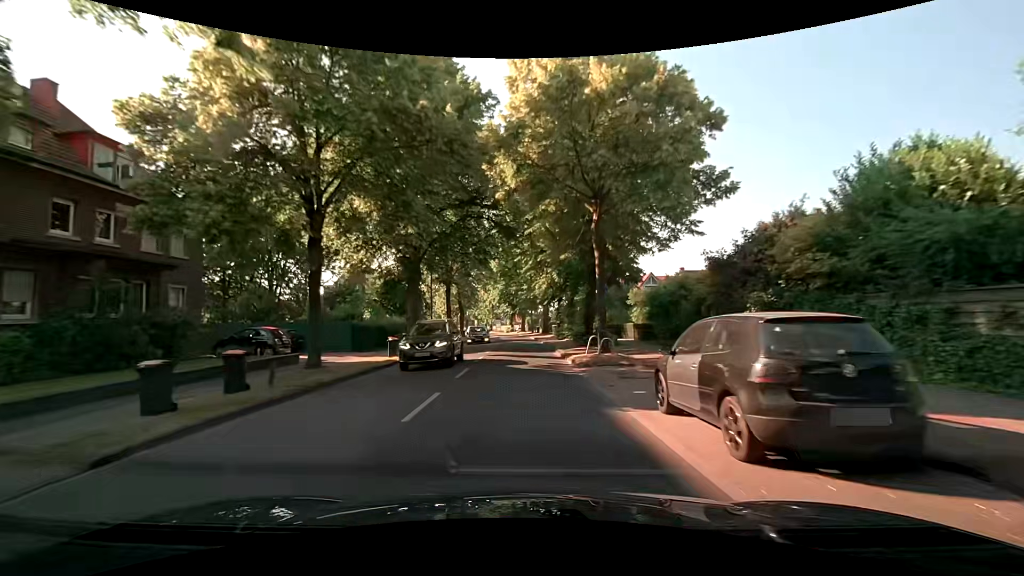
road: secondary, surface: asphalt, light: Day
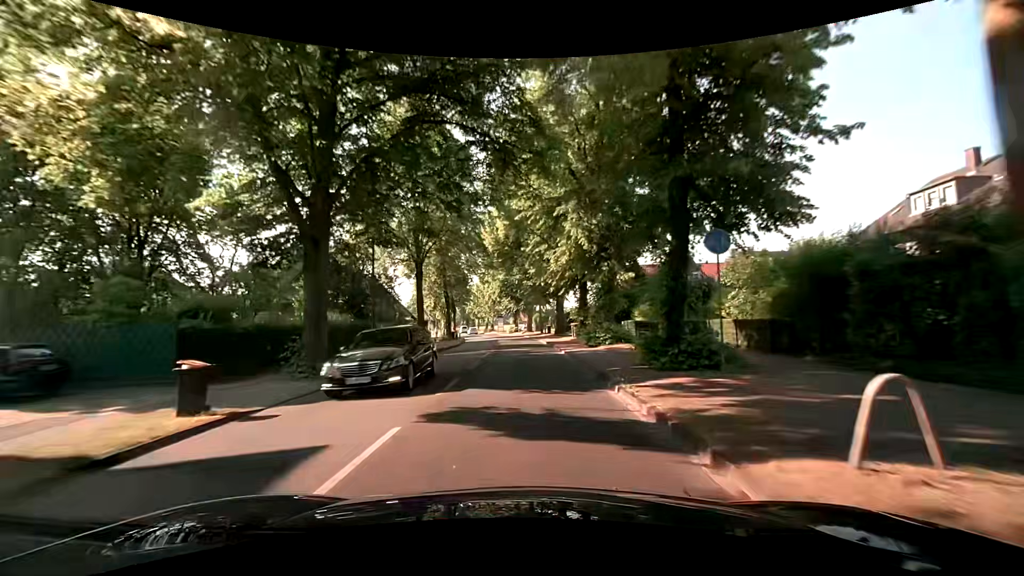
(-0.1, +15.5) m; -1°
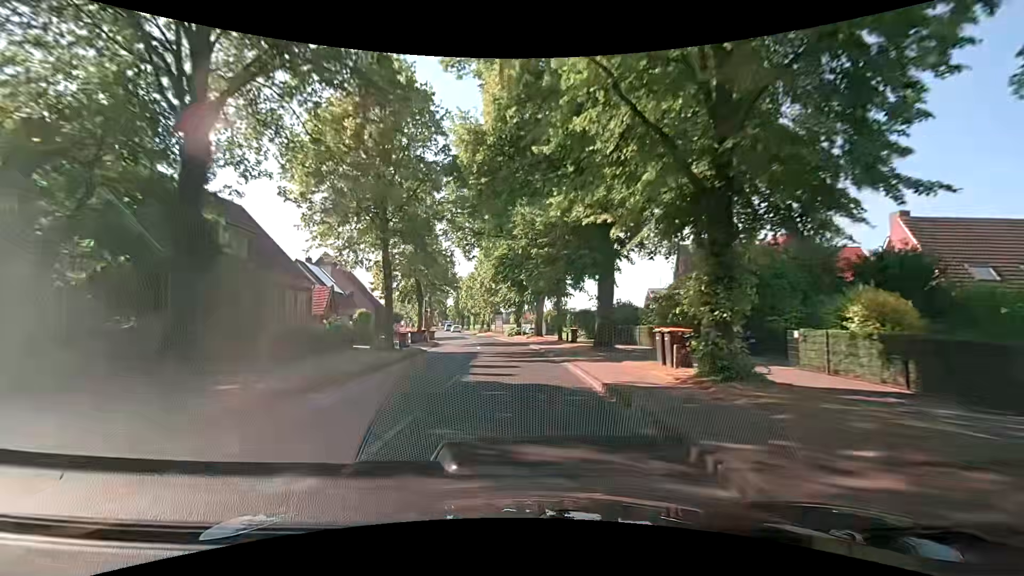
(-0.2, +23.2) m; -1°
(0, +10) (0, +20) (-1, +30) (-2, +40) (-4, +50) (-6, +60) (-7, +69) (-9, +79) (-11, +89) (-13, +99) m
